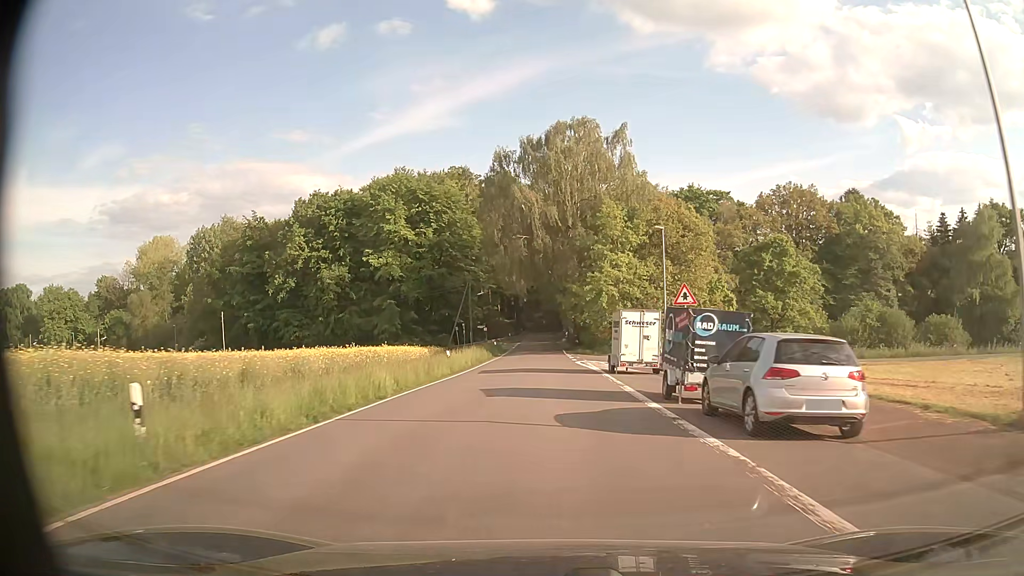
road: tertiary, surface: asphalt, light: Day
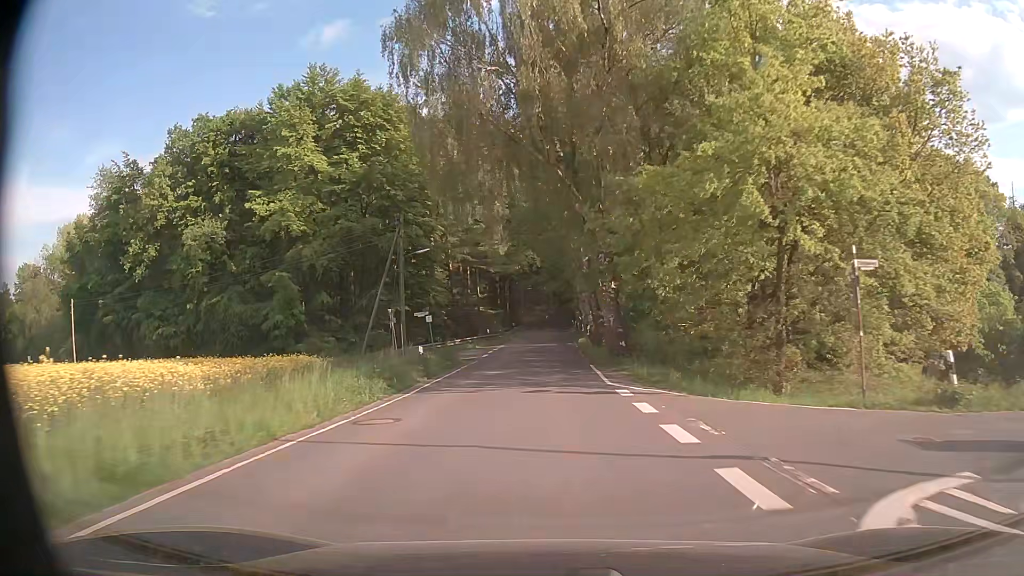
(-0.1, +35.2) m; 0°
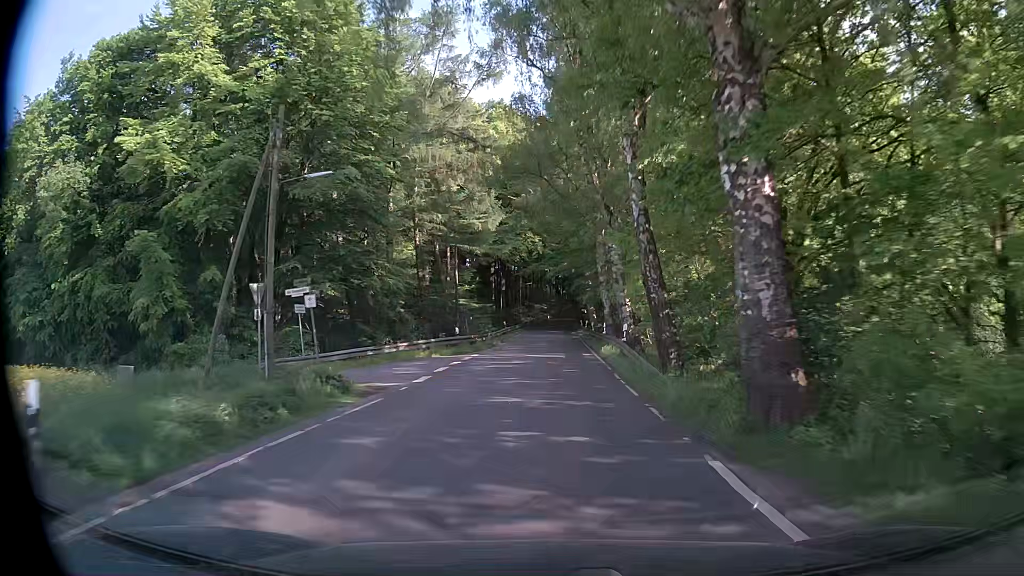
(-0.1, +18.4) m; 0°
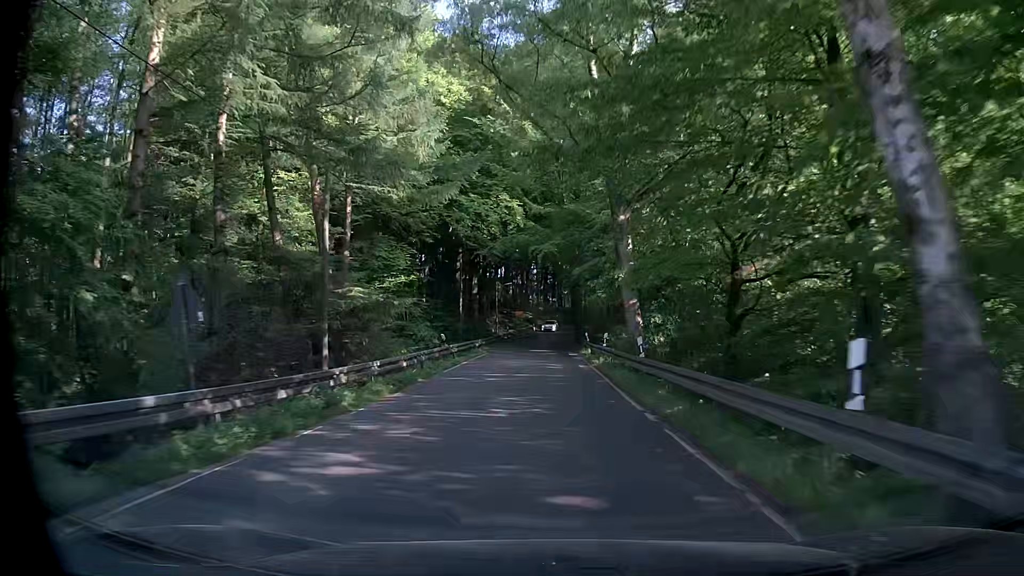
(+0.2, +28.5) m; +1°
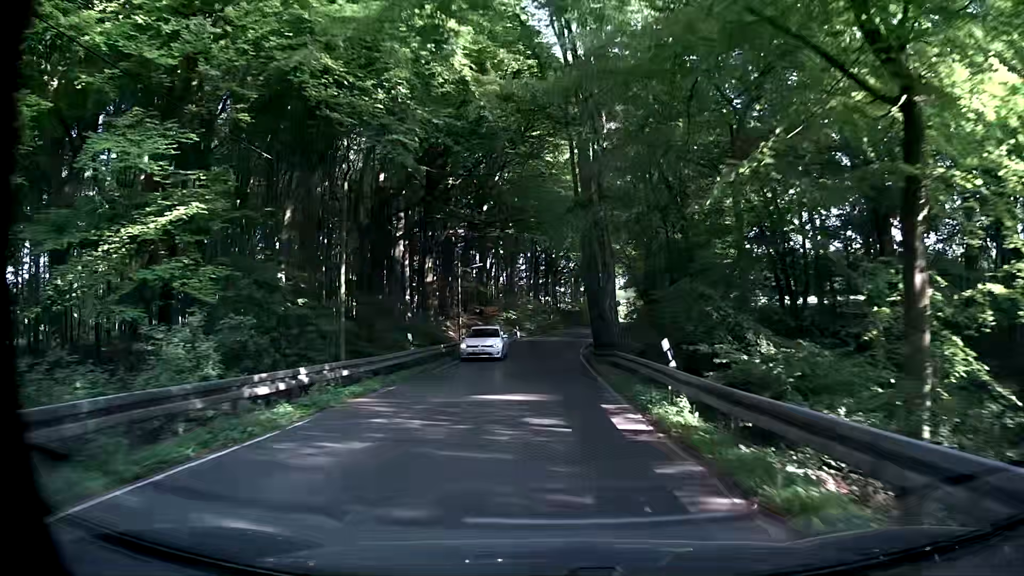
(0.0, +29.9) m; 0°
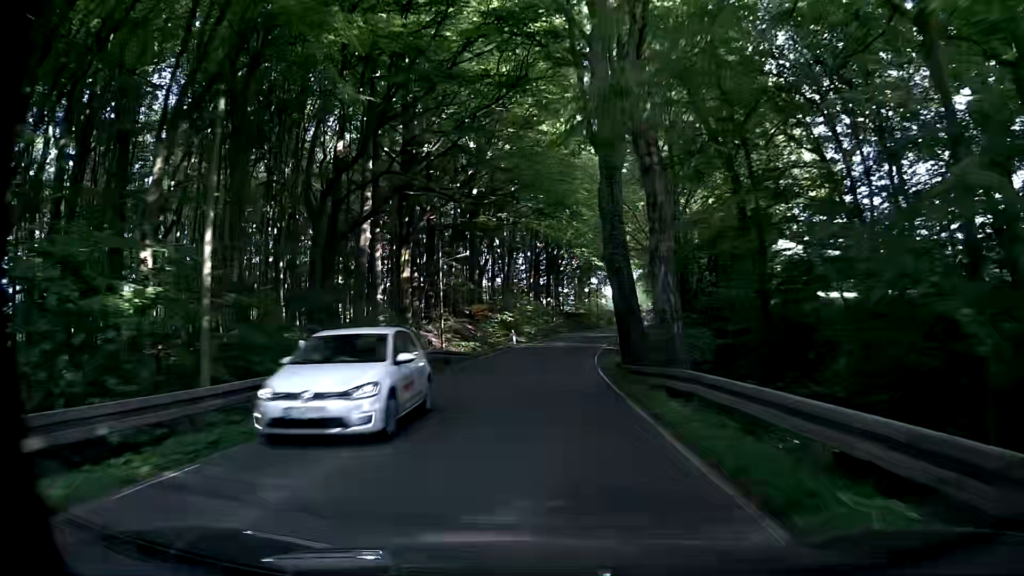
(0.0, +10.4) m; 0°
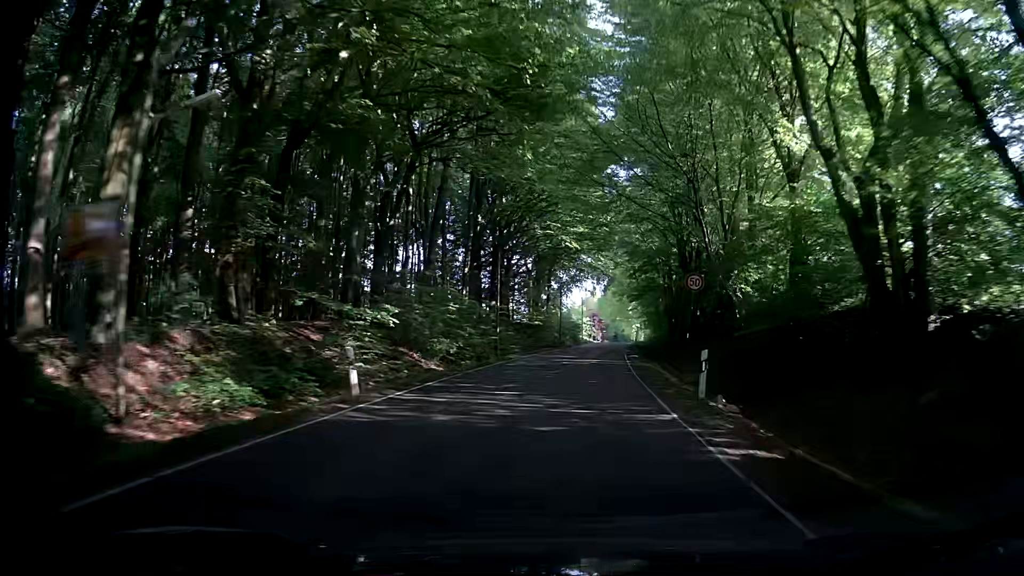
(+0.1, +32.6) m; +3°
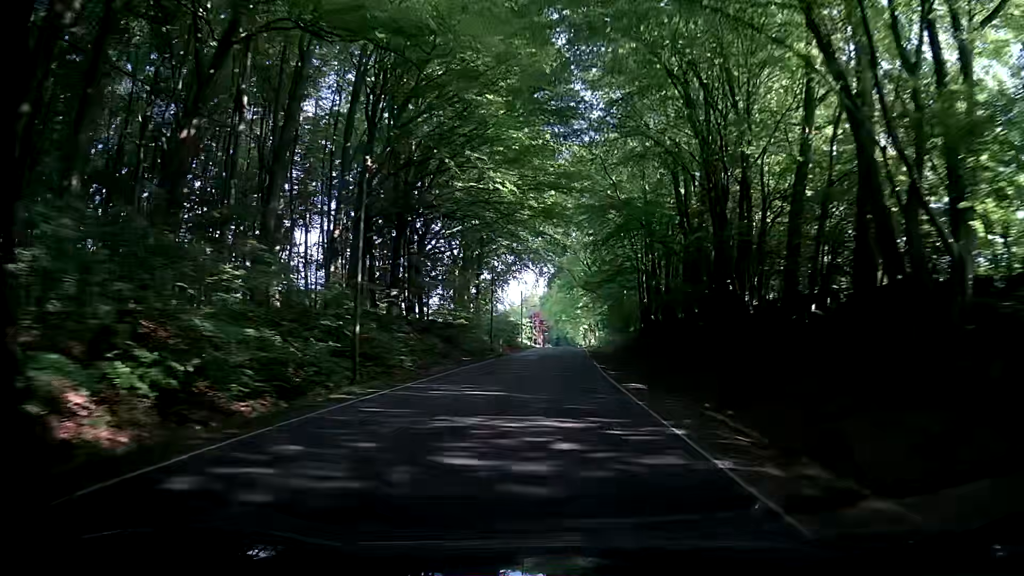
(+1.1, +23.2) m; +4°
(0, +10) (0, +20) (+1, +30) (+1, +40) (+2, +50) (+2, +60) (+3, +70) (+4, +80) (+5, +90) (+5, +100) m
